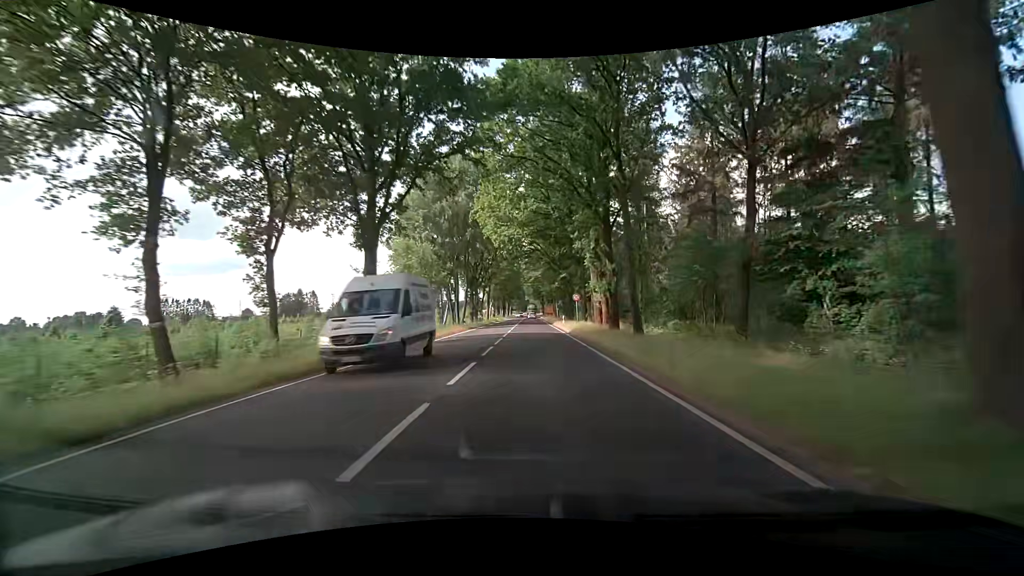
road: primary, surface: asphalt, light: Day
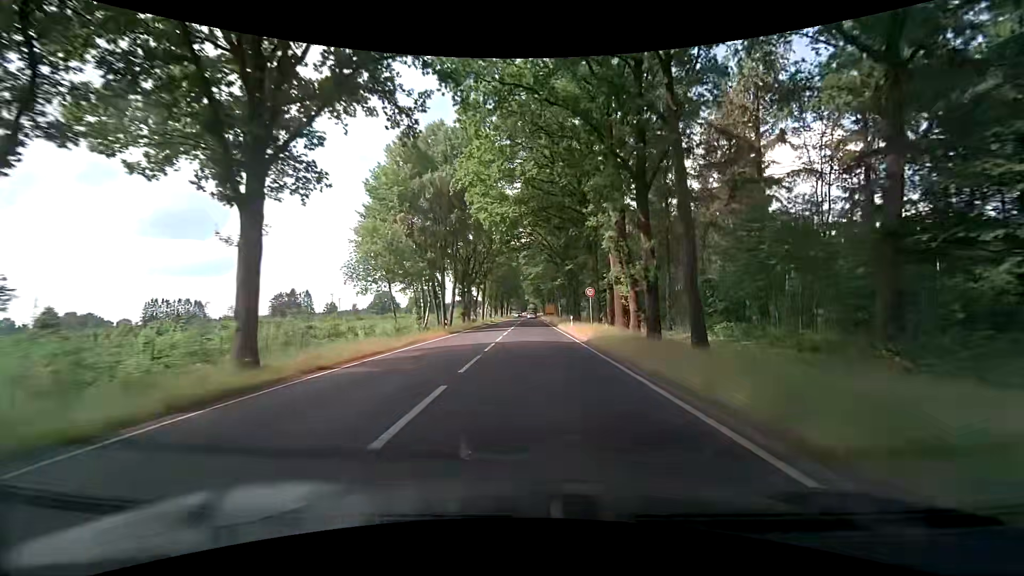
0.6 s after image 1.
(+0.1, +10.6) m; 0°
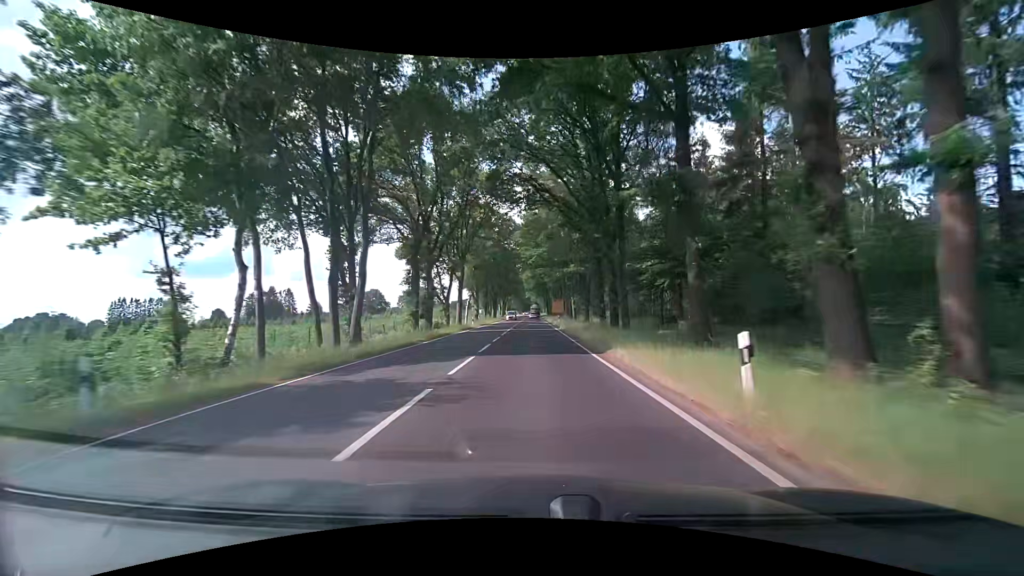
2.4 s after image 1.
(+0.3, +31.8) m; 0°
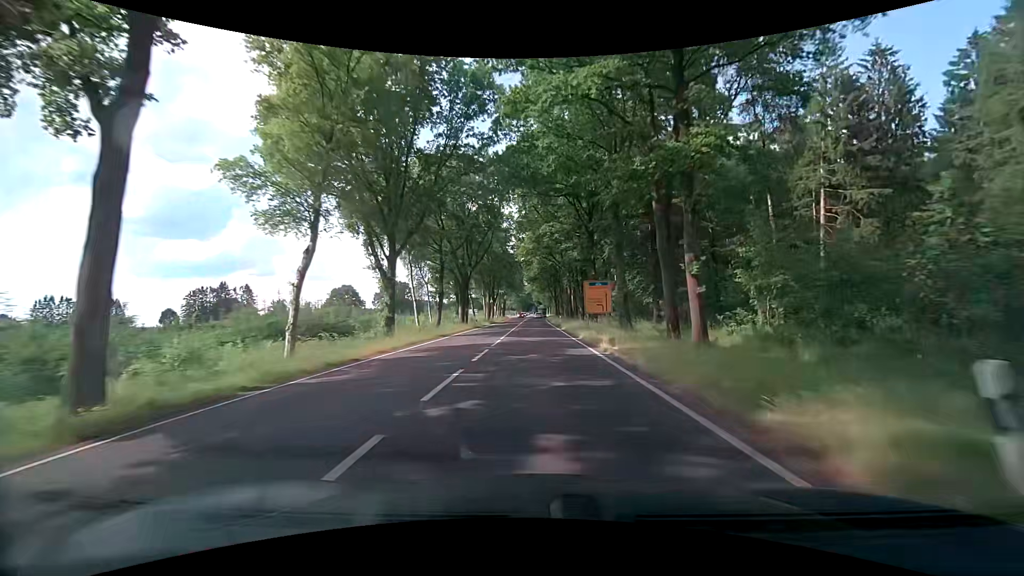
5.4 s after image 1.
(-0.2, +53.4) m; 0°
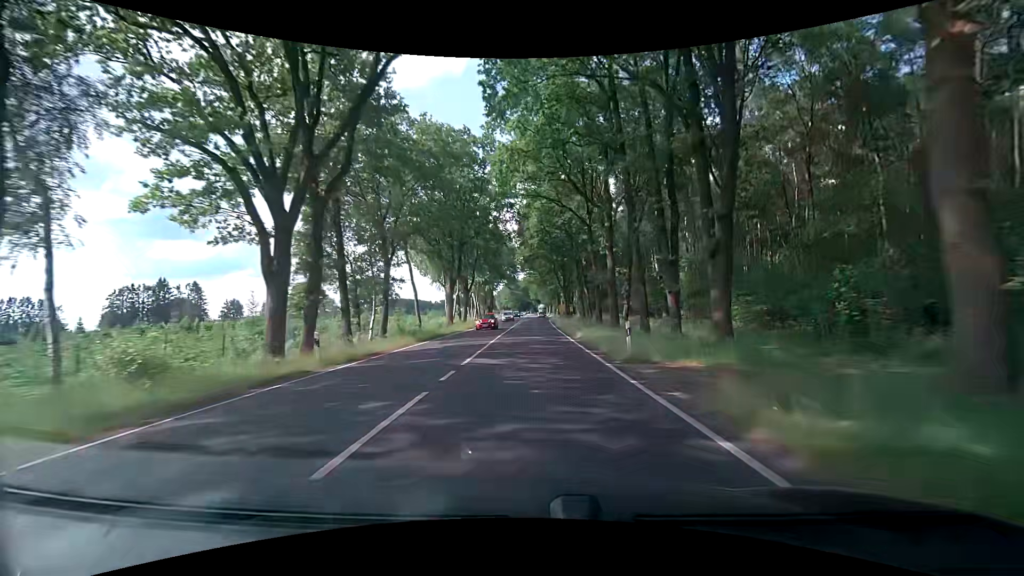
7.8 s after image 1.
(+0.1, +43.1) m; 0°
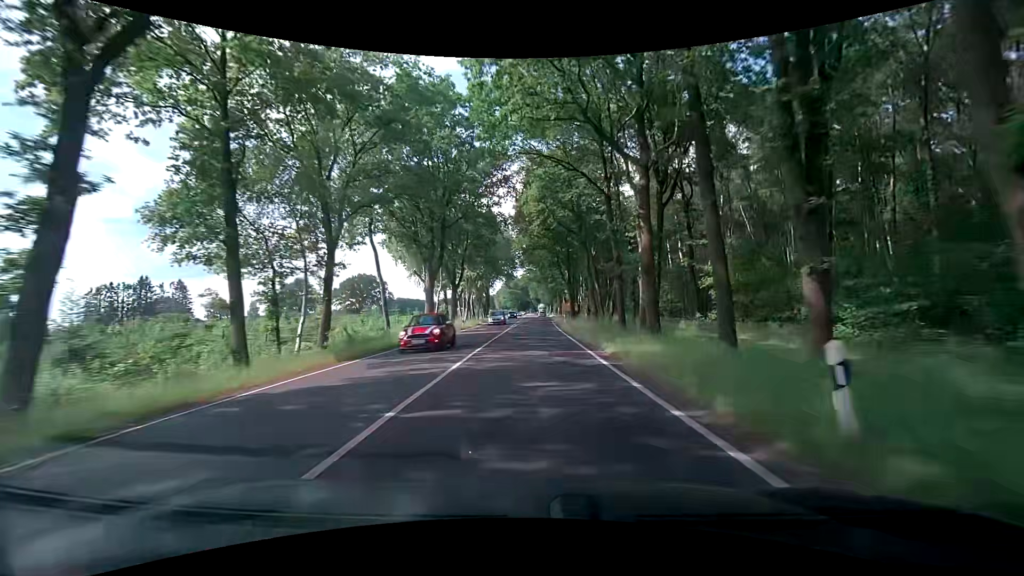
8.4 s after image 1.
(+0.1, +10.8) m; 0°
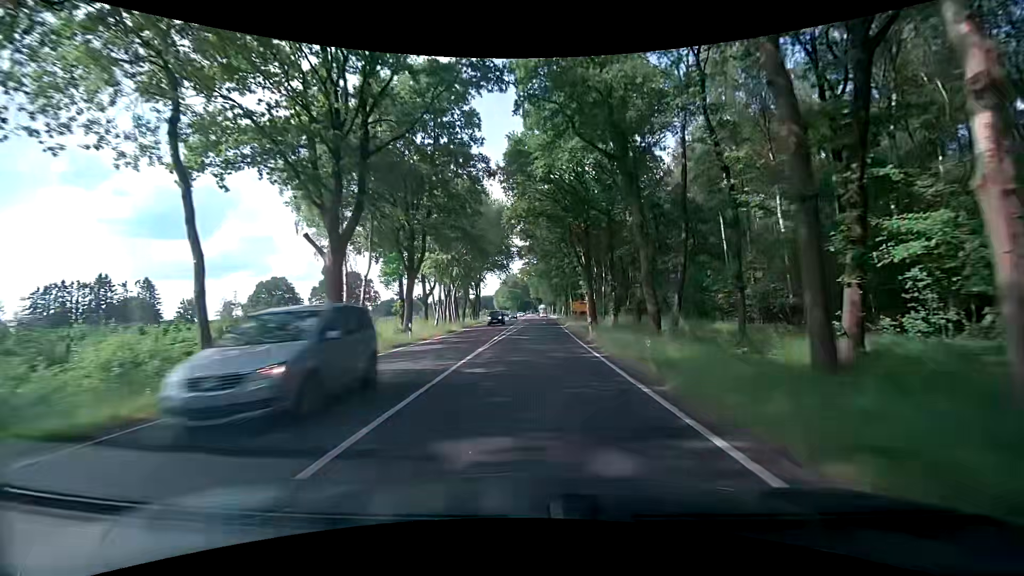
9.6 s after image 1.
(0.0, +21.6) m; 0°
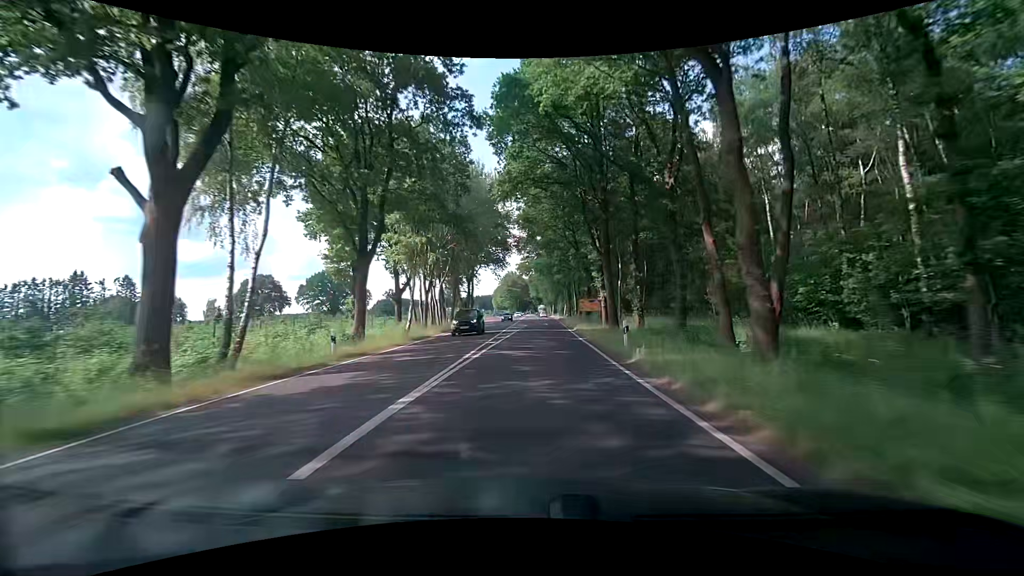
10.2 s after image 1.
(-0.1, +10.8) m; -1°
(0, +10) (0, +20) (+1, +30) (+1, +40) (+2, +50) (+2, +60) (+3, +70) (+3, +80) (+3, +90) (+4, +100) m
